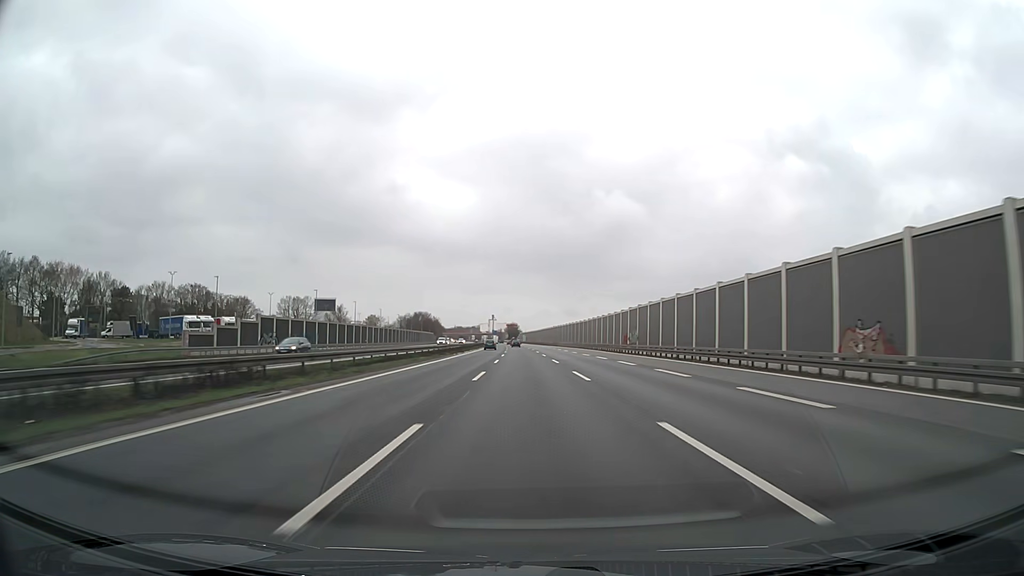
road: motorway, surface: asphalt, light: Day
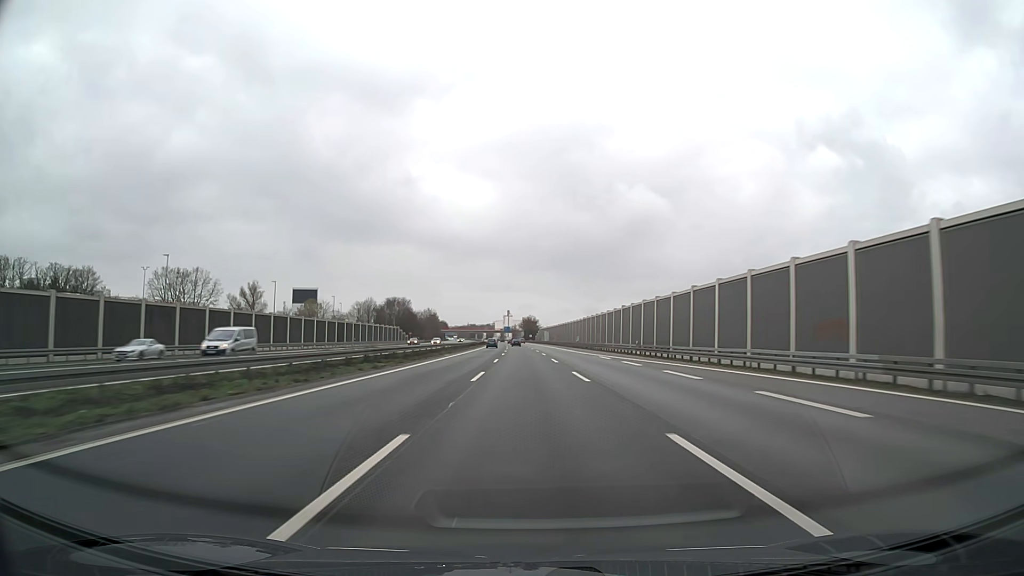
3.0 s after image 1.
(-1.7, +110.1) m; -2°
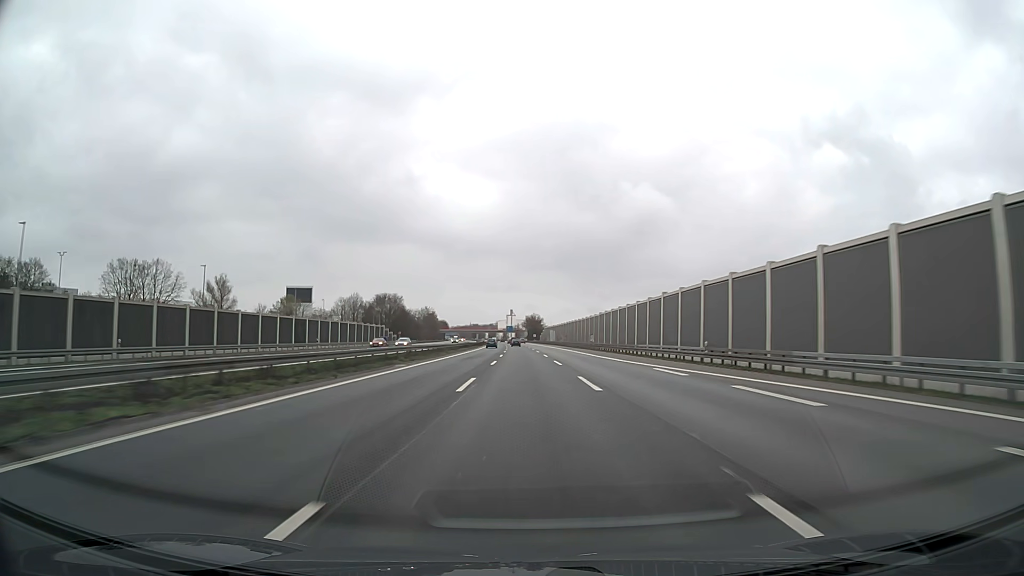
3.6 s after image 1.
(-0.1, +22.1) m; 0°
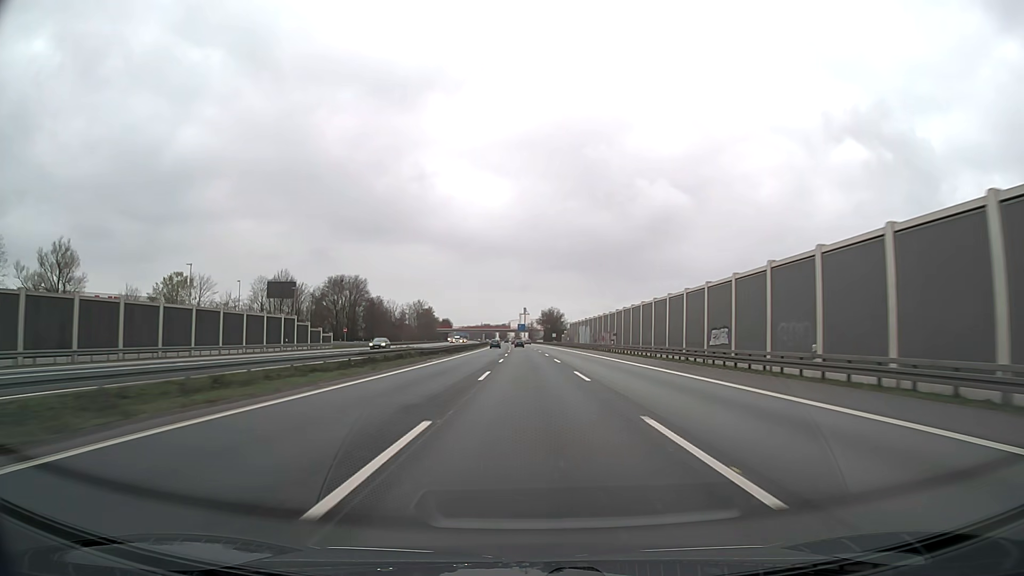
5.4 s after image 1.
(-0.7, +66.5) m; -1°
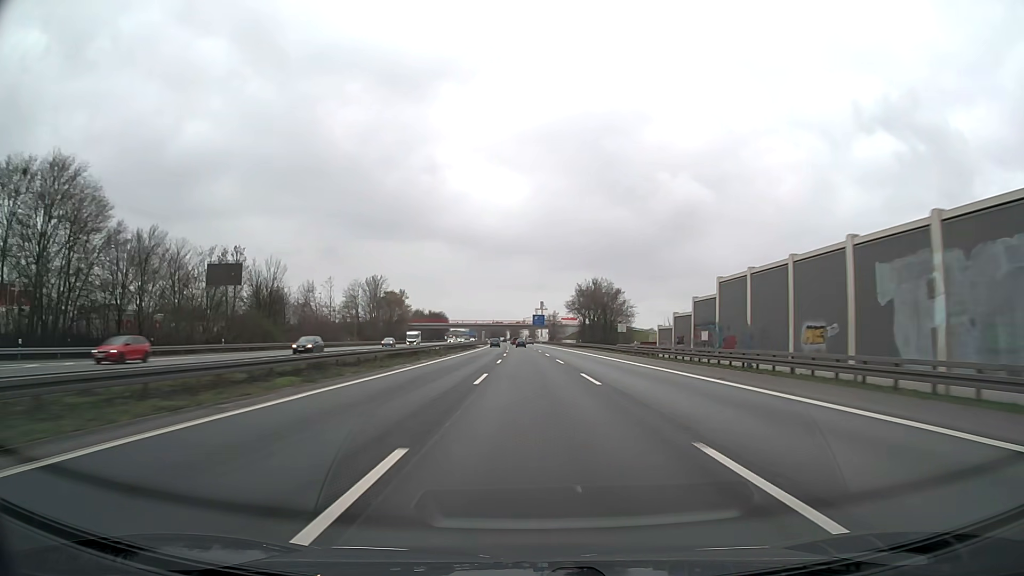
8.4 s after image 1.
(-1.5, +111.0) m; -1°
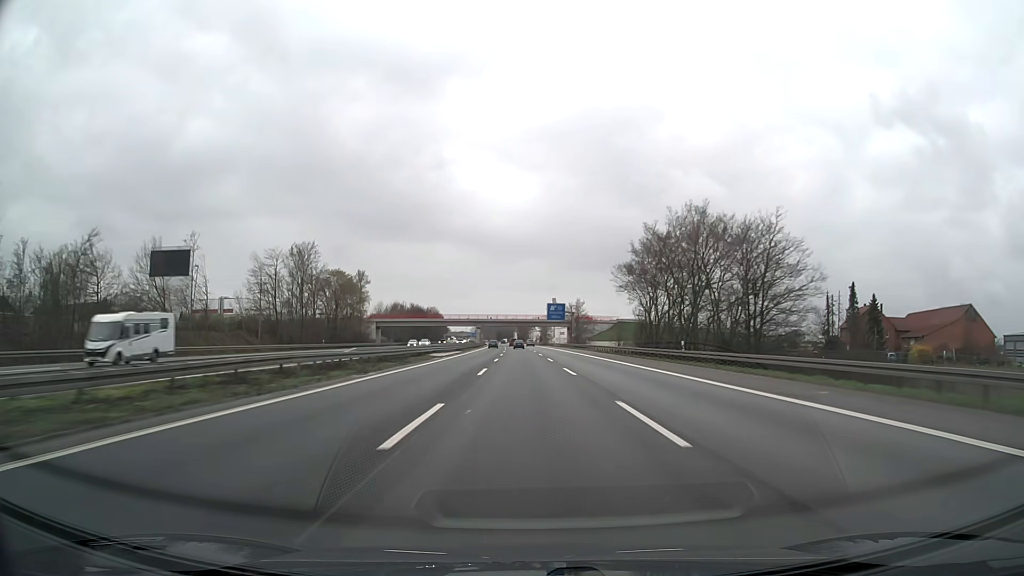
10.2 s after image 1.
(-0.4, +66.6) m; -1°
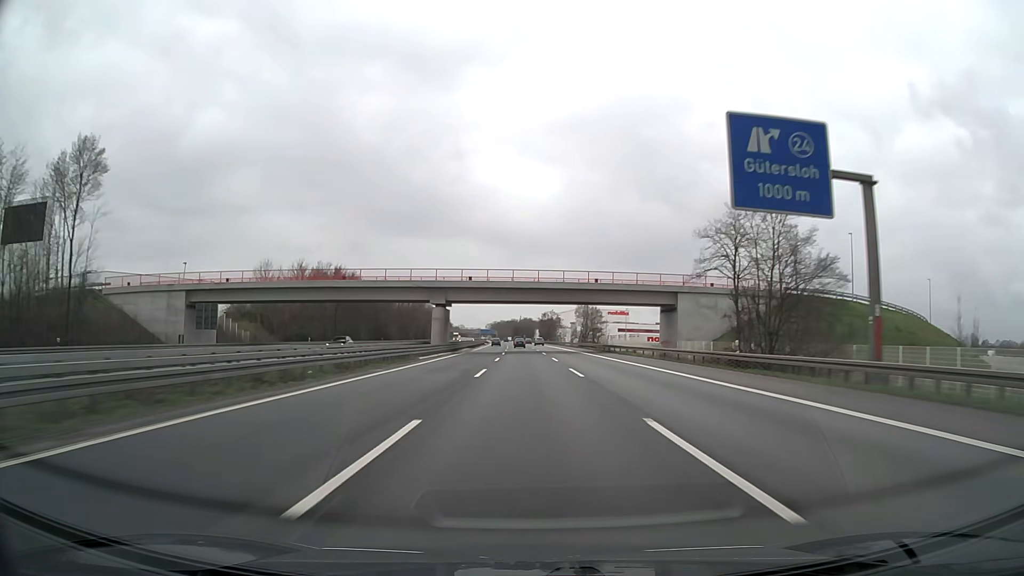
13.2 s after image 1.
(-1.8, +111.1) m; -2°
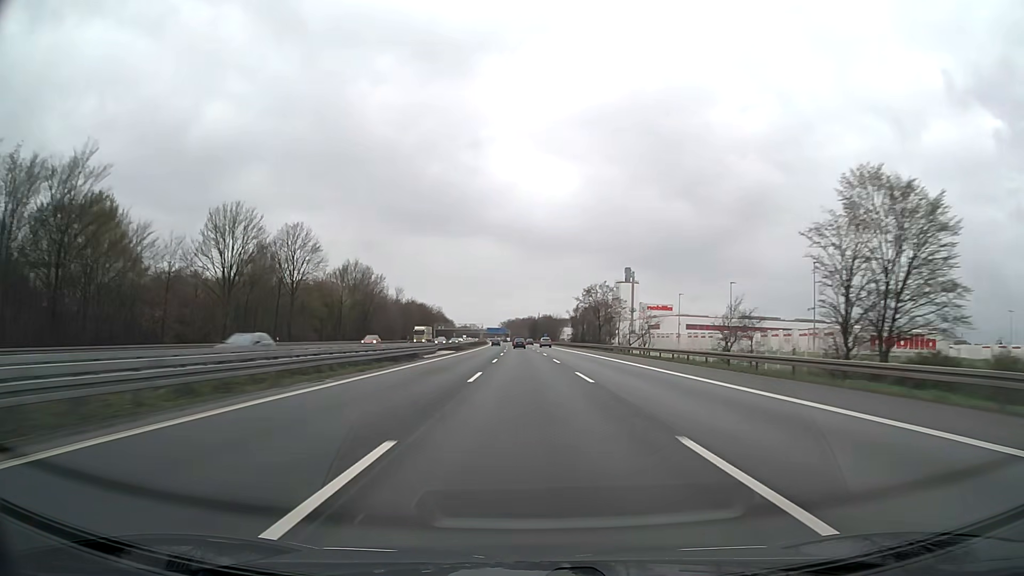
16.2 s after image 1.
(-1.5, +111.0) m; -1°
(0, +10) (0, +20) (0, +30) (0, +40) (0, +50) (0, +60) (-1, +70) (-1, +80) (-1, +90) (-1, +100) m
